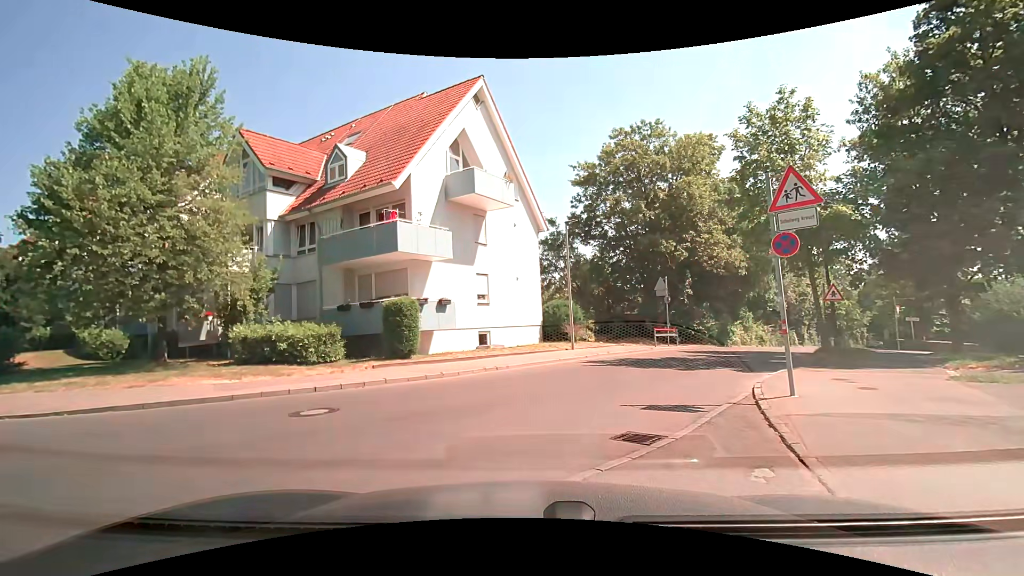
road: residential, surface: asphalt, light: Day
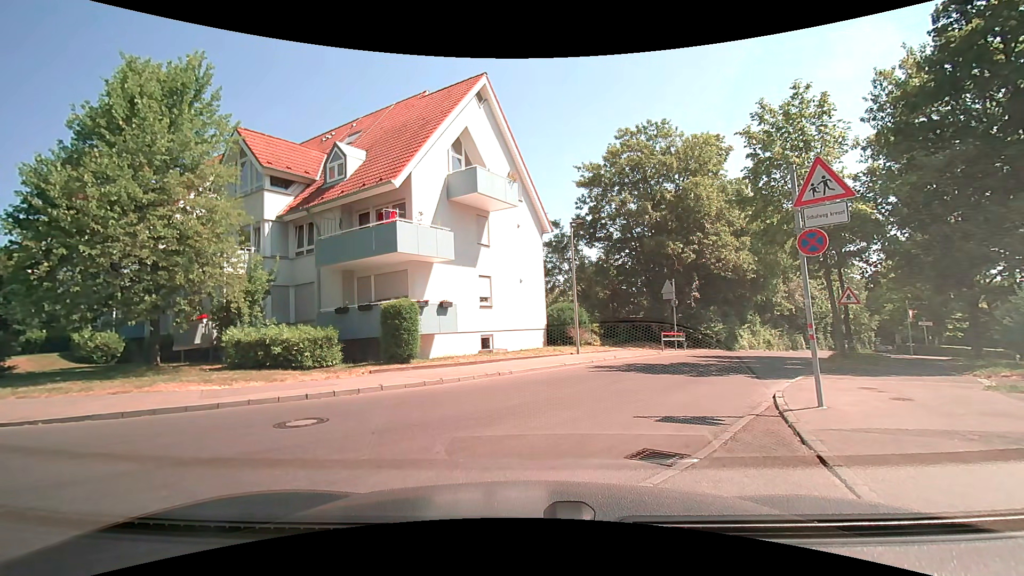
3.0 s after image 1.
(0.0, +0.7) m; 0°
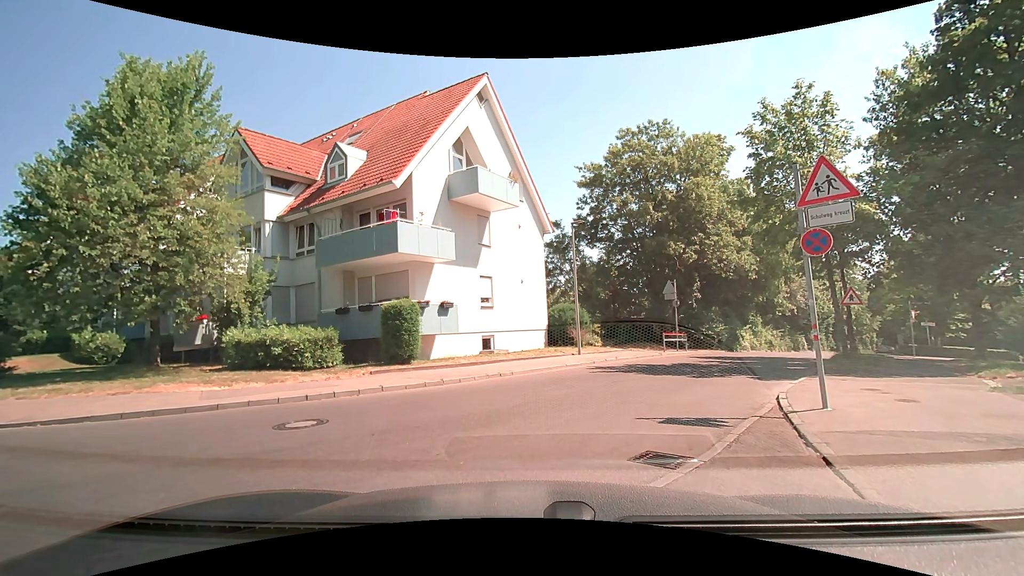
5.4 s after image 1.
(0.0, 0.0) m; 0°
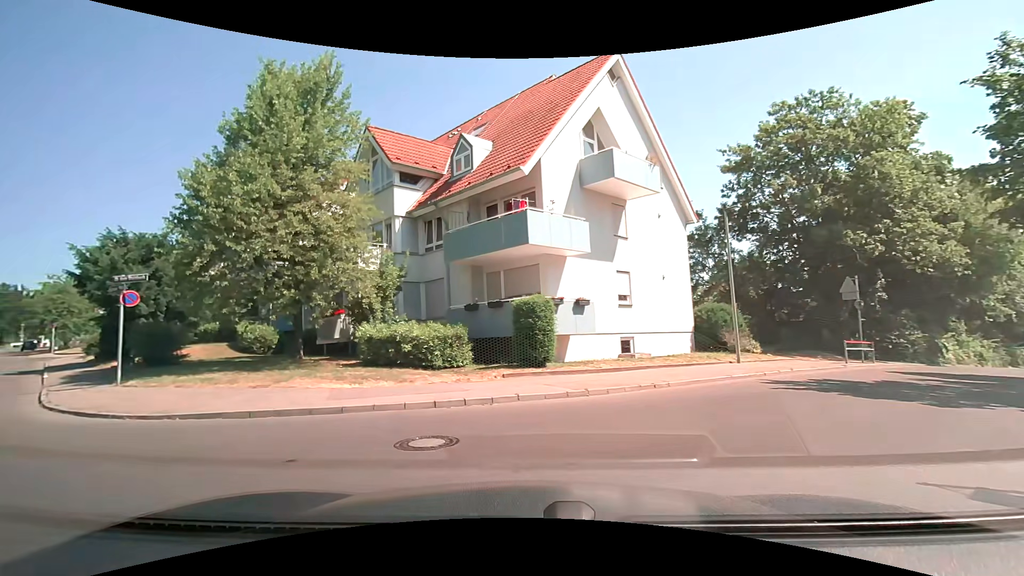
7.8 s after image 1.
(-0.1, +2.0) m; -17°
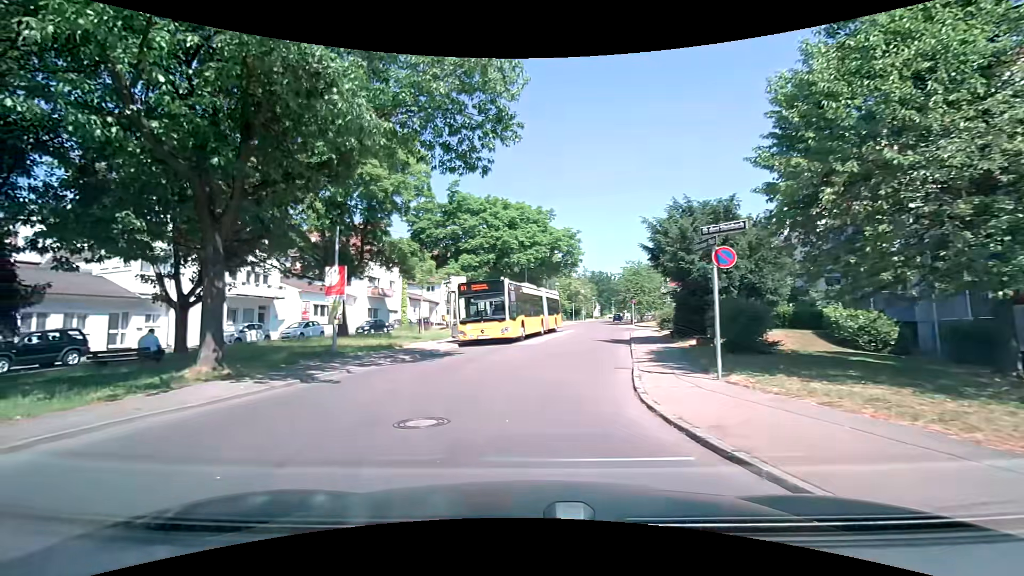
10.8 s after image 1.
(-3.3, +6.3) m; -54°
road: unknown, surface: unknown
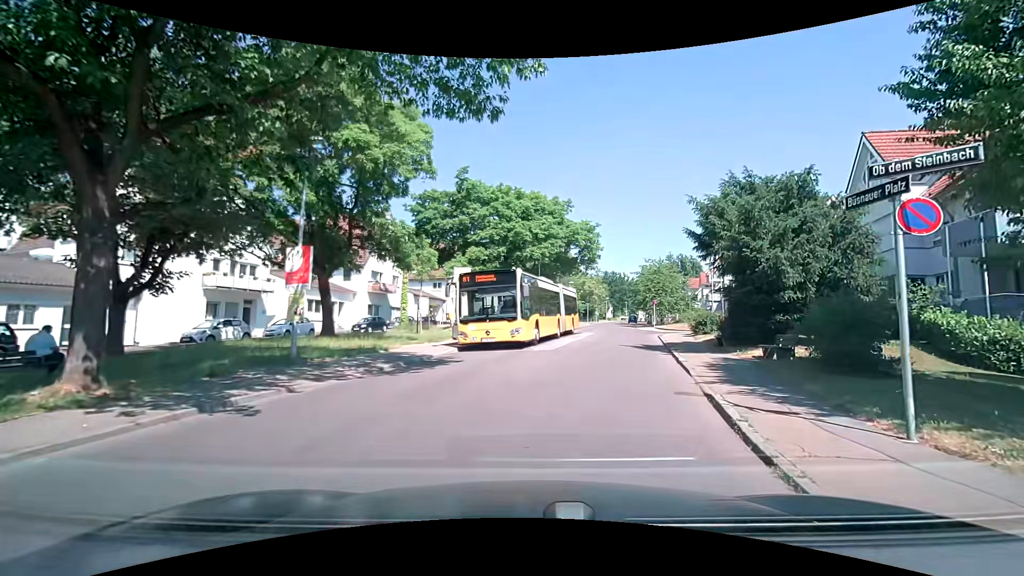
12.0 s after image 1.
(-0.3, +4.3) m; -3°
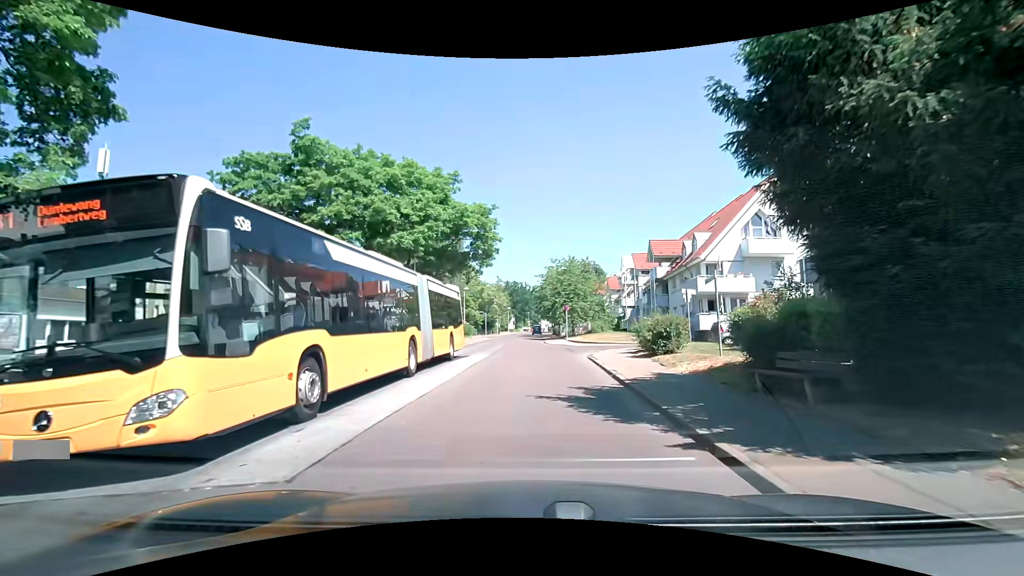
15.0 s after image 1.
(+1.8, +12.8) m; +11°
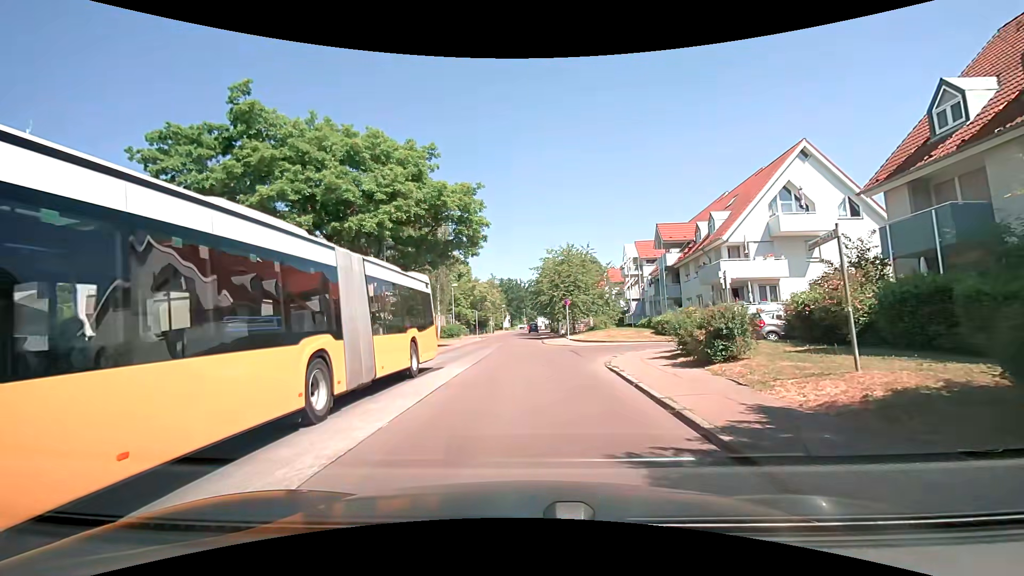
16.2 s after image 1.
(+0.1, +5.6) m; 0°
